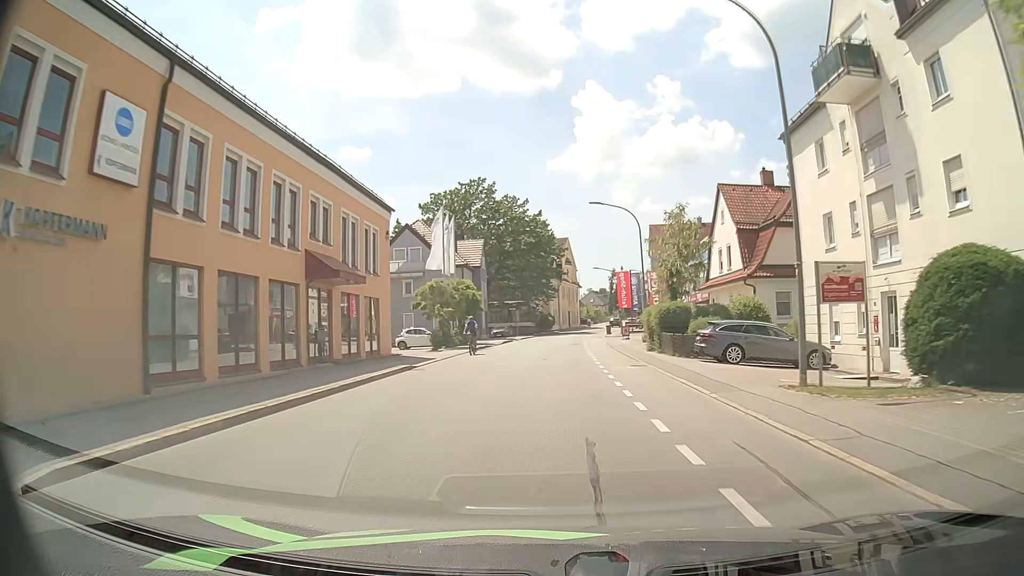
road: tertiary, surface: asphalt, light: Day
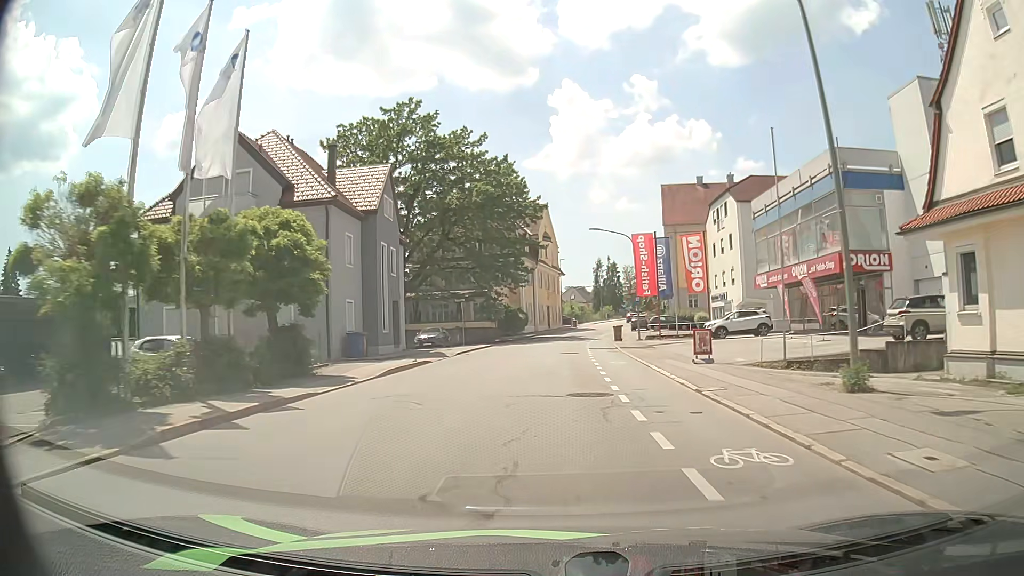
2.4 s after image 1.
(+0.5, +31.6) m; +2°
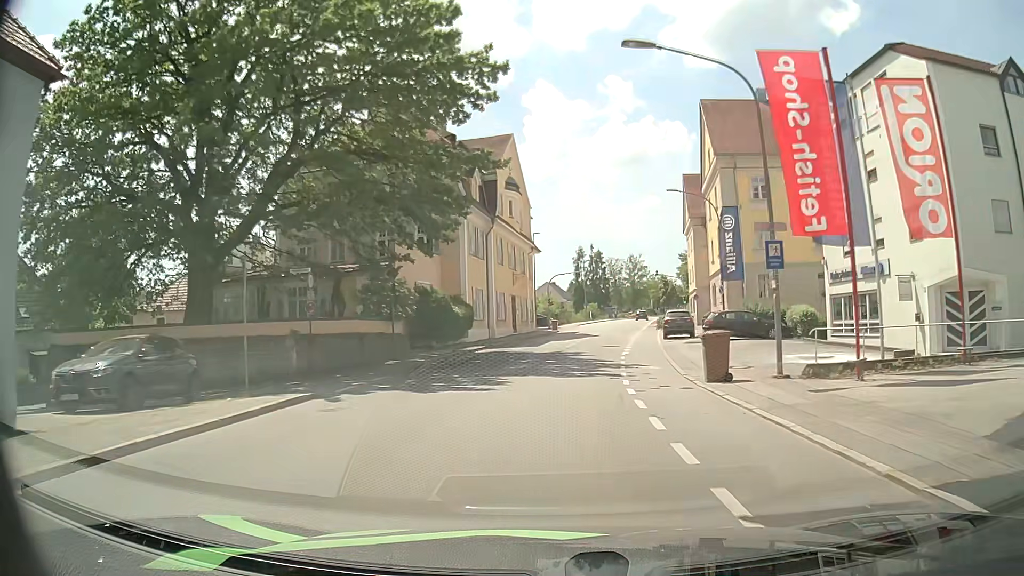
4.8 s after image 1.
(+0.5, +31.2) m; +2°
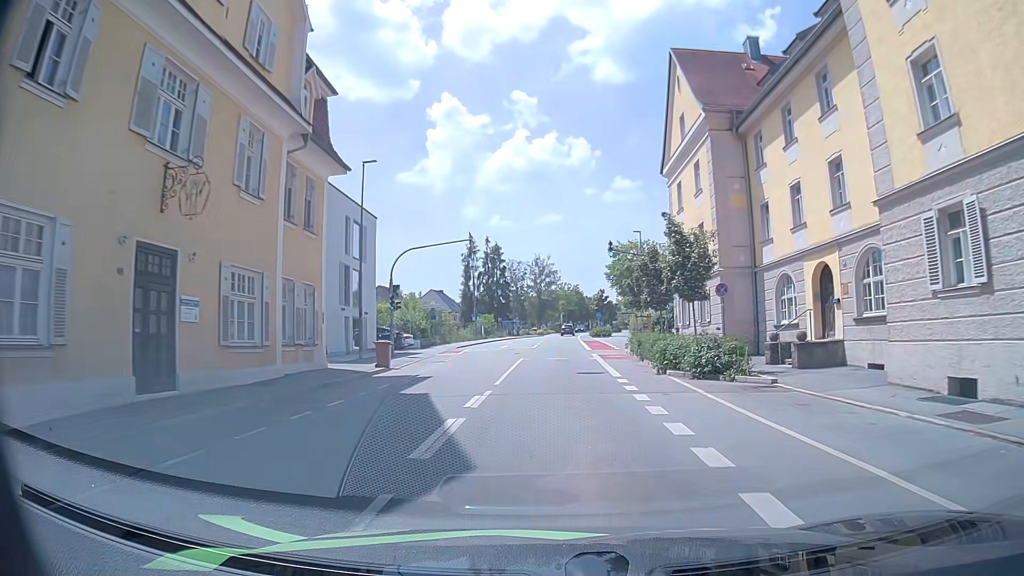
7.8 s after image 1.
(+2.7, +37.2) m; +9°
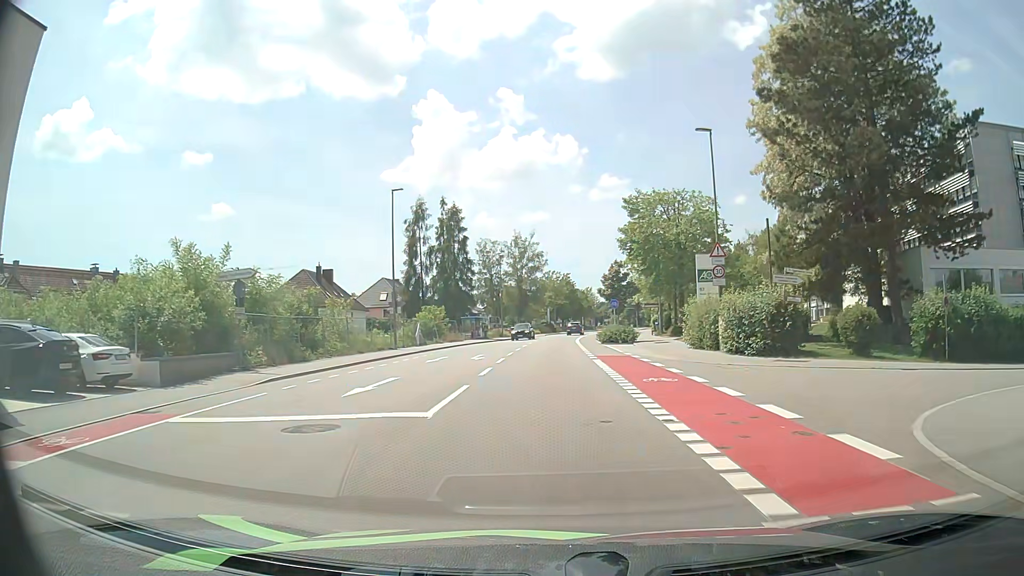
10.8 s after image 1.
(+0.6, +34.1) m; +1°
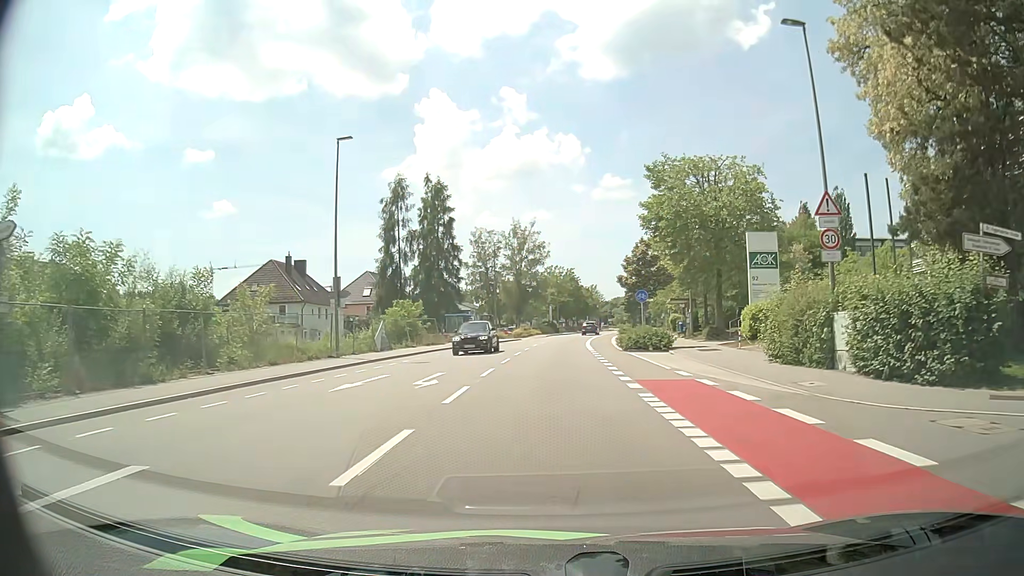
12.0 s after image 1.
(0.0, +12.2) m; 0°
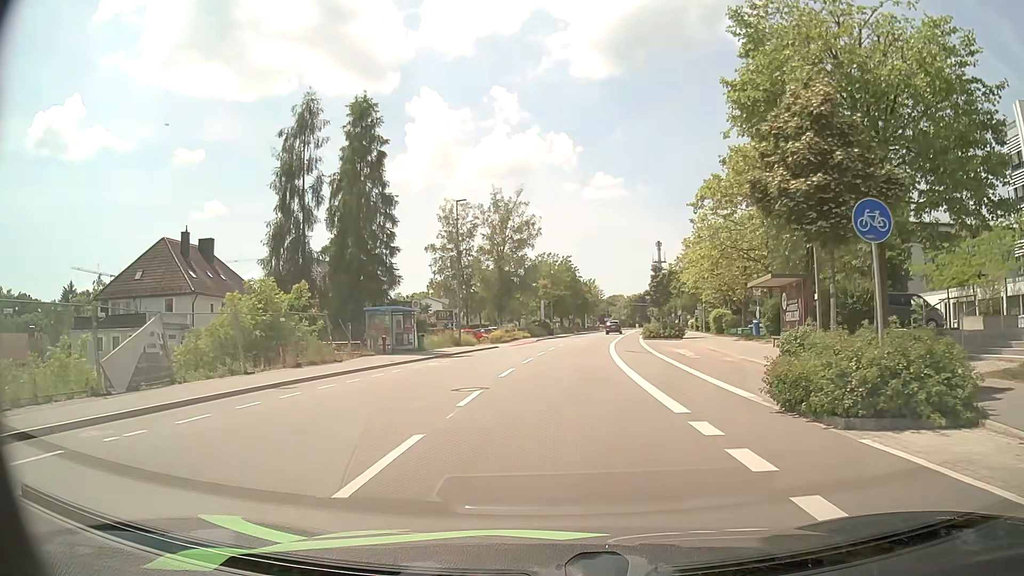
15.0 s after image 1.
(0.0, +23.9) m; +1°
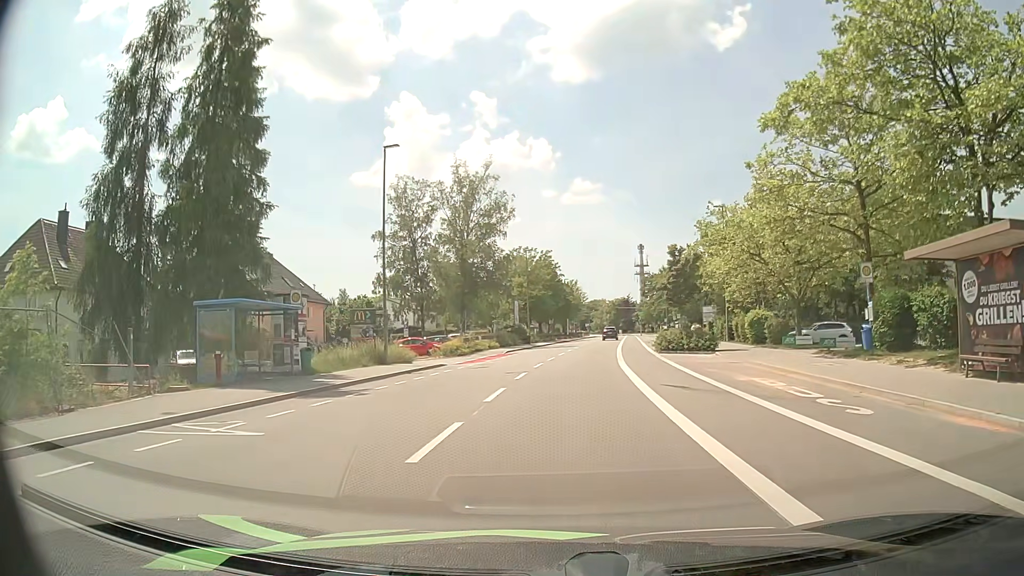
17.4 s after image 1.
(+0.3, +16.0) m; +1°
(0, +10) (+1, +20) (+1, +30) (+2, +40) (+4, +50) (+5, +60) (+6, +70) (+7, +80) (+9, +90) (+10, +99) m
